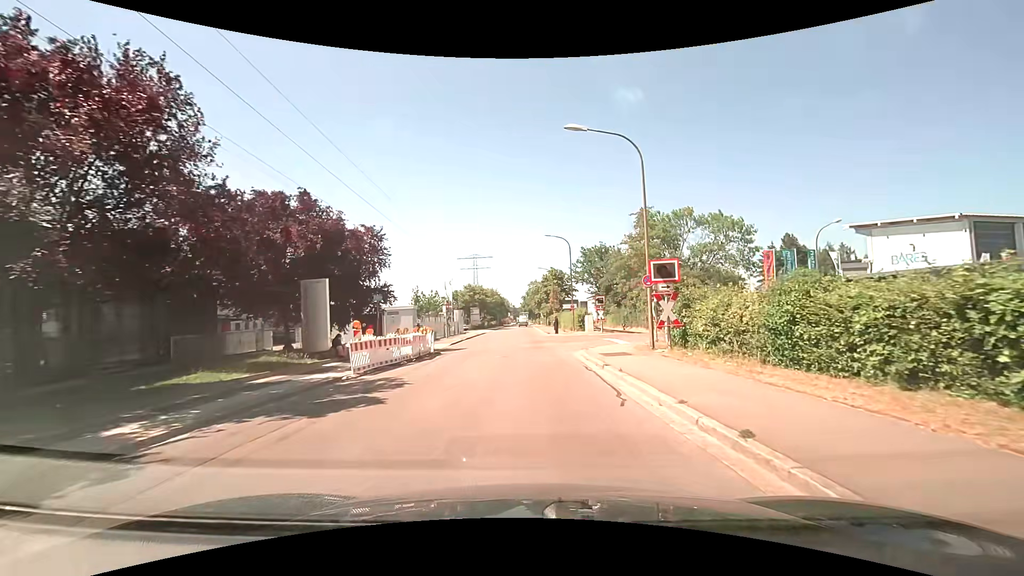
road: unclassified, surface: asphalt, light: Day
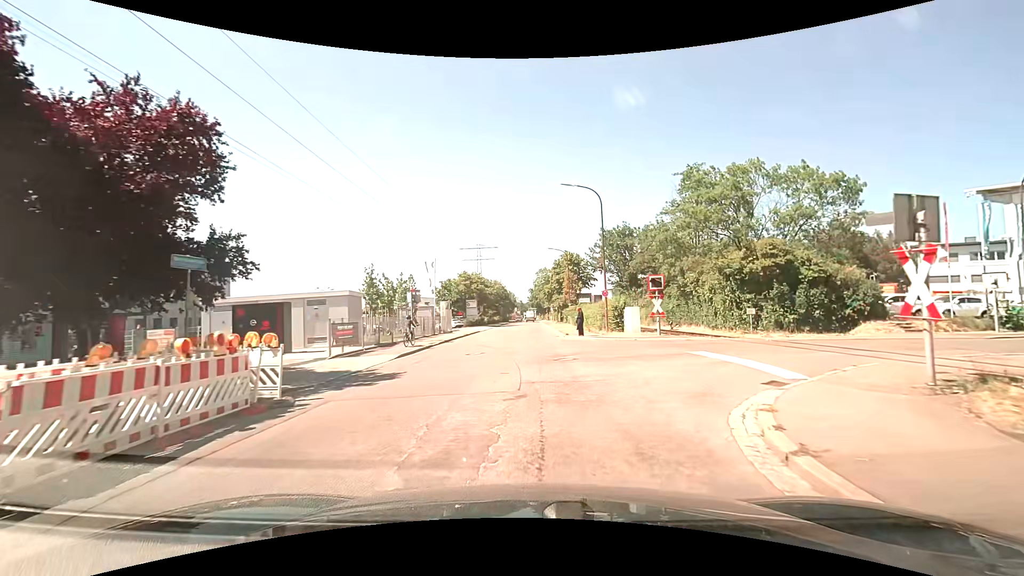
(-0.1, +16.3) m; -1°
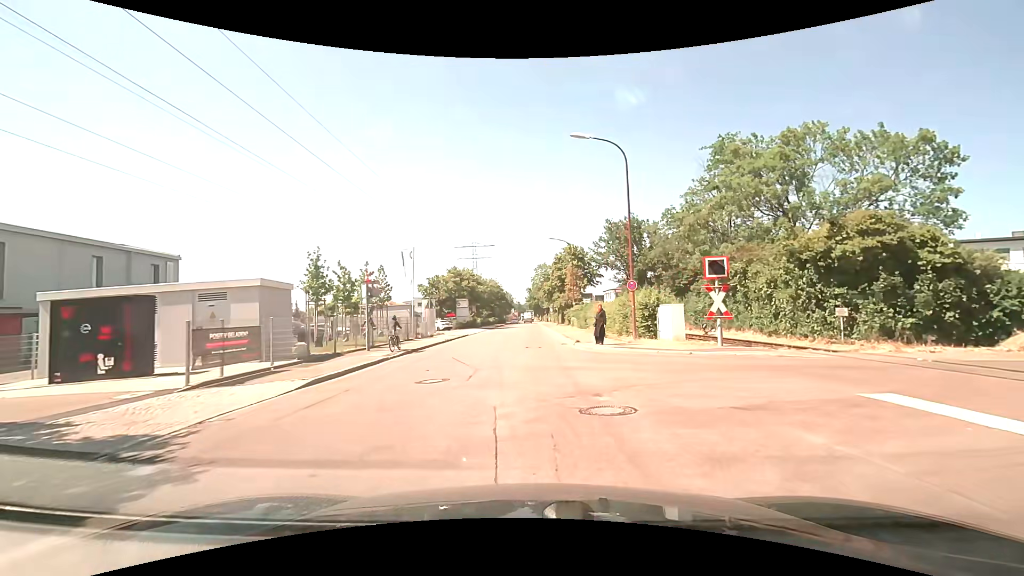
(0.0, +8.2) m; 0°
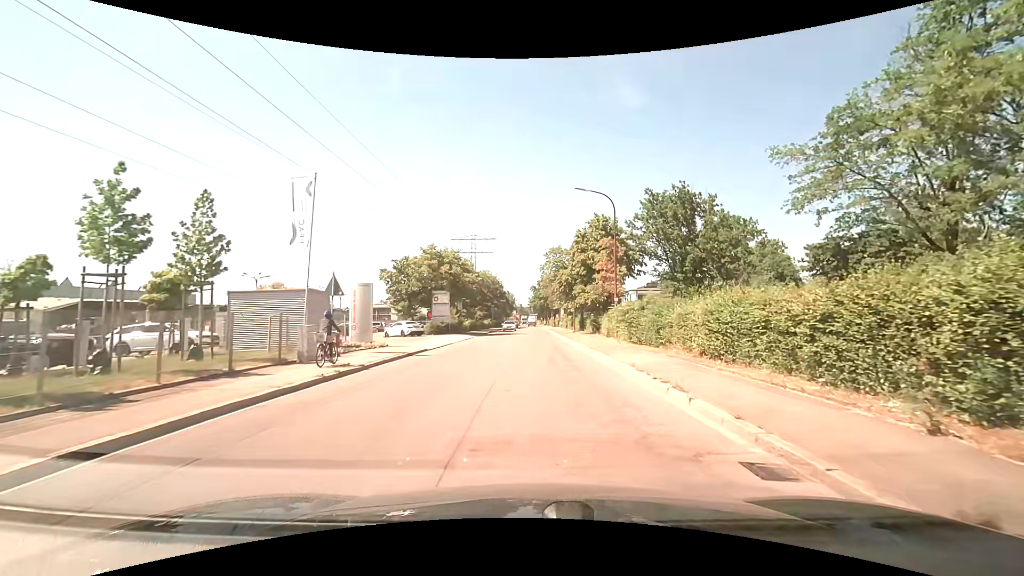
(-0.5, +20.5) m; 0°
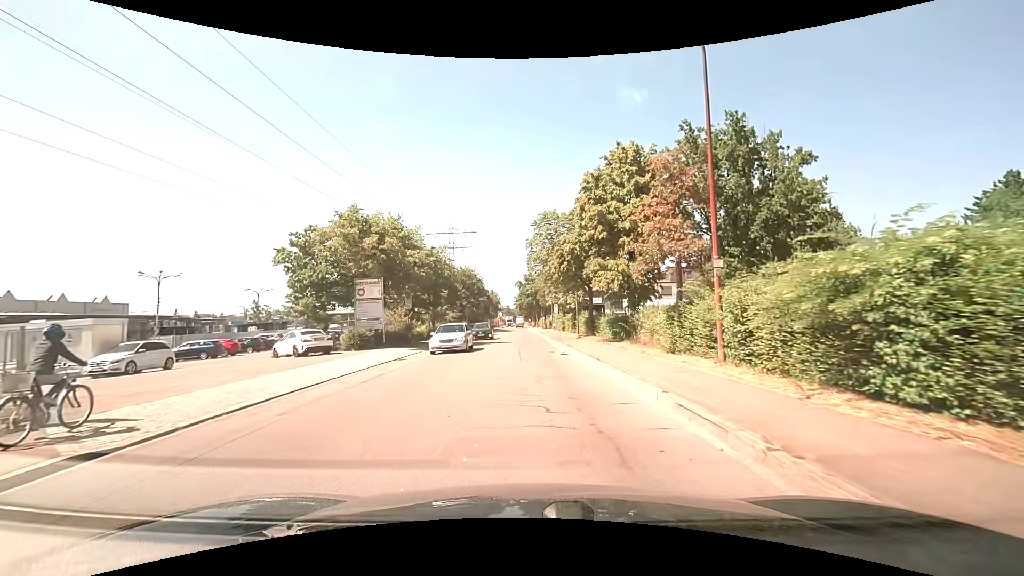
(+0.2, +17.9) m; +1°
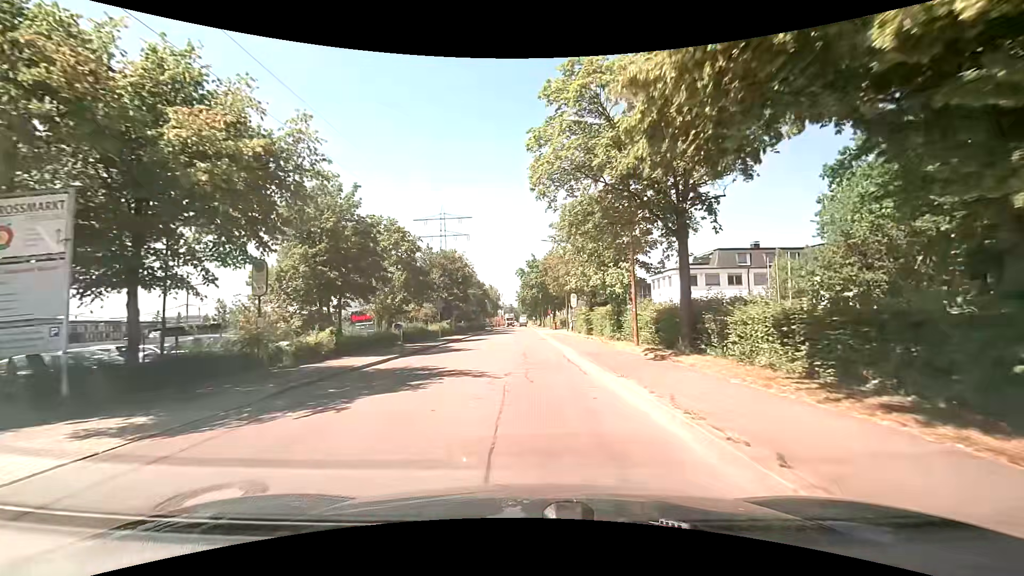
(0.0, +20.7) m; 0°
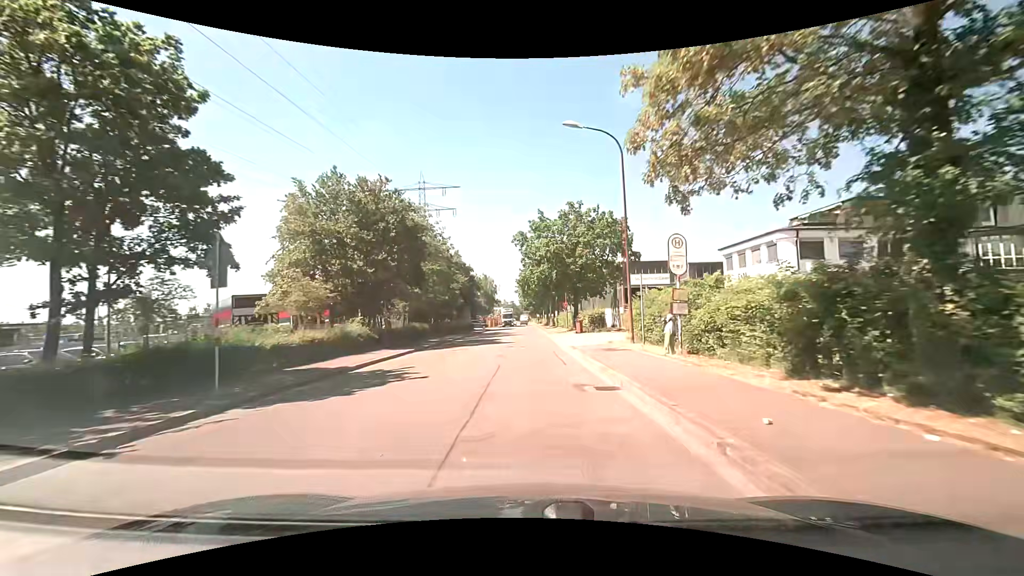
(-0.3, +28.7) m; -1°
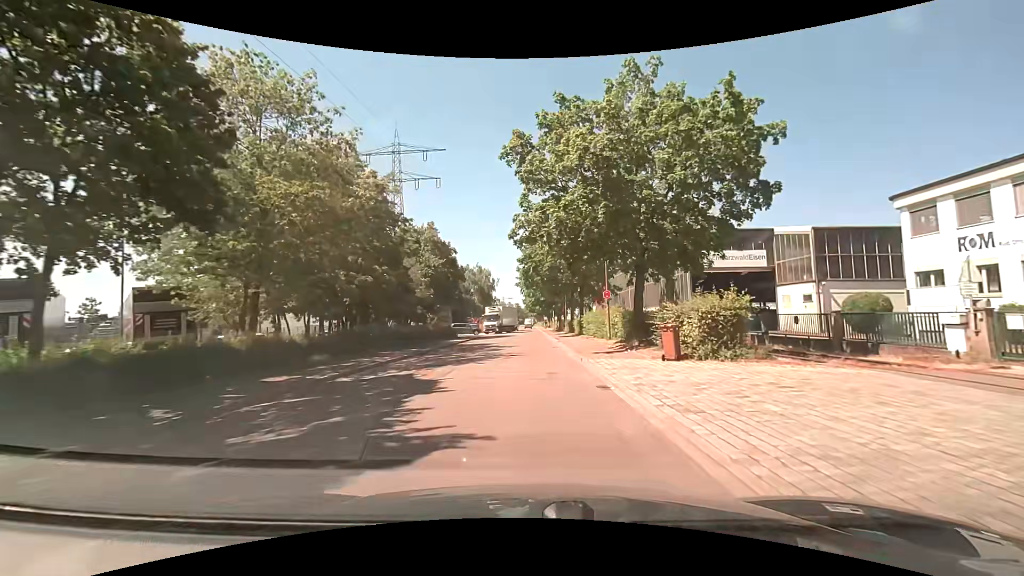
(0.0, +24.3) m; 0°
(0, +10) (0, +20) (0, +30) (0, +40) (0, +50) (0, +60) (0, +70) (0, +80) (0, +90) (0, +100) m
